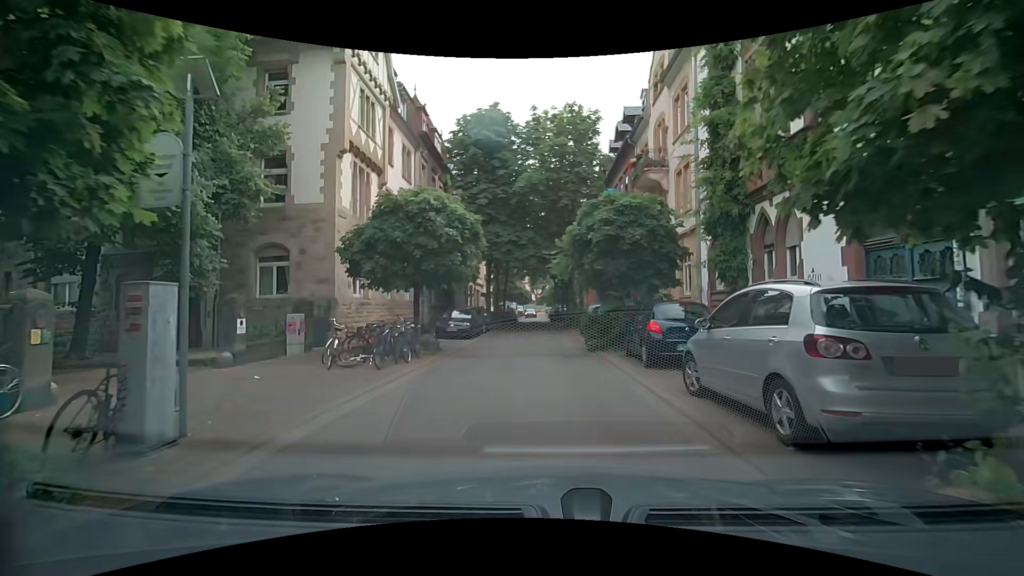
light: Day
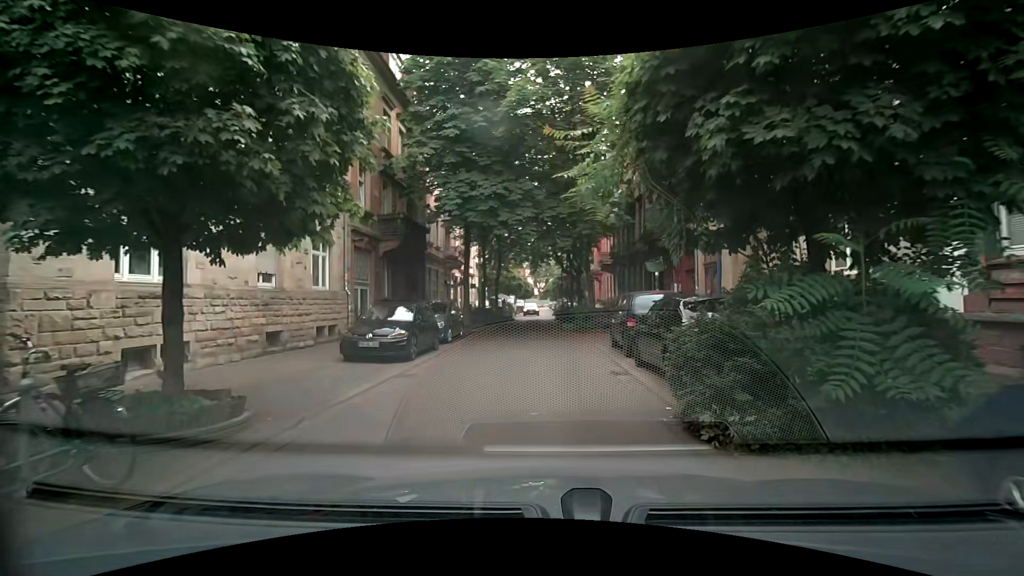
(+0.2, +11.2) m; -1°
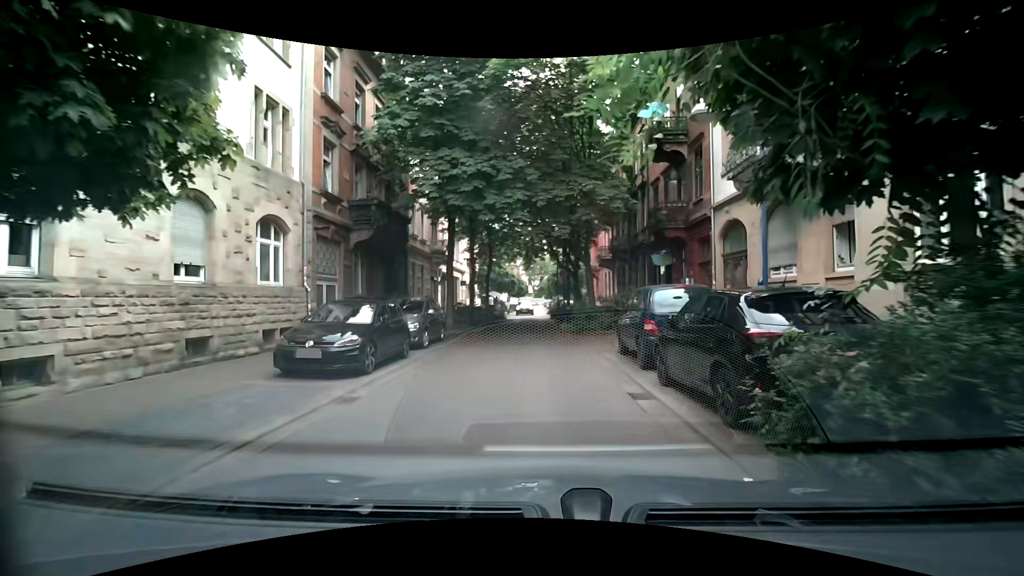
(+0.1, +2.6) m; +3°
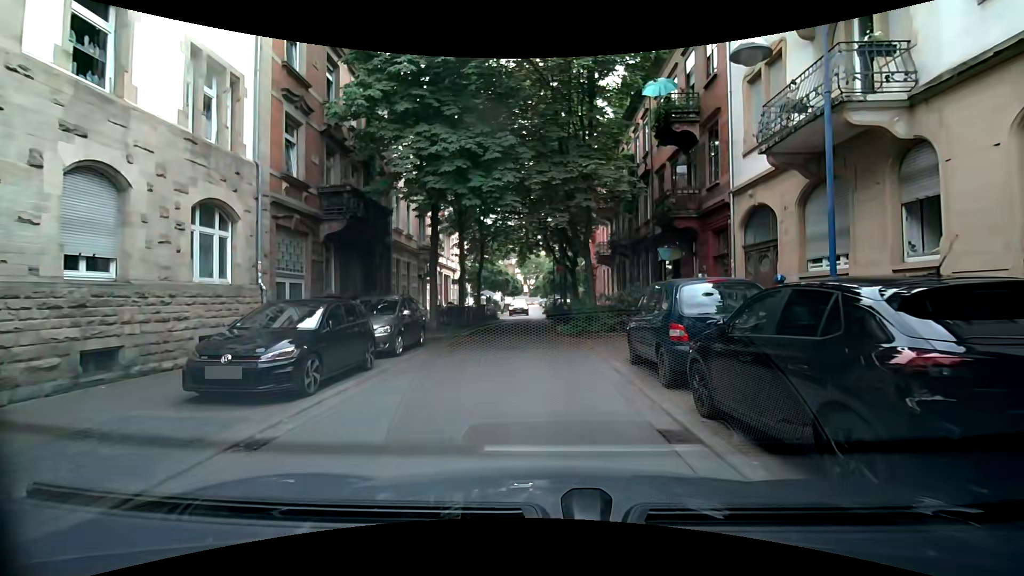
(0.0, +2.1) m; 0°
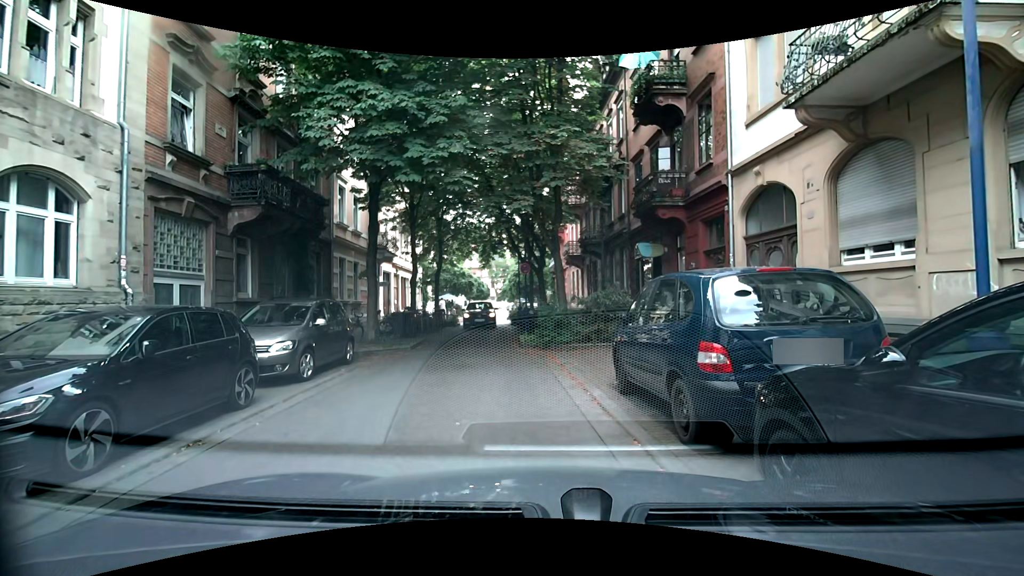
(+0.2, +2.8) m; +6°
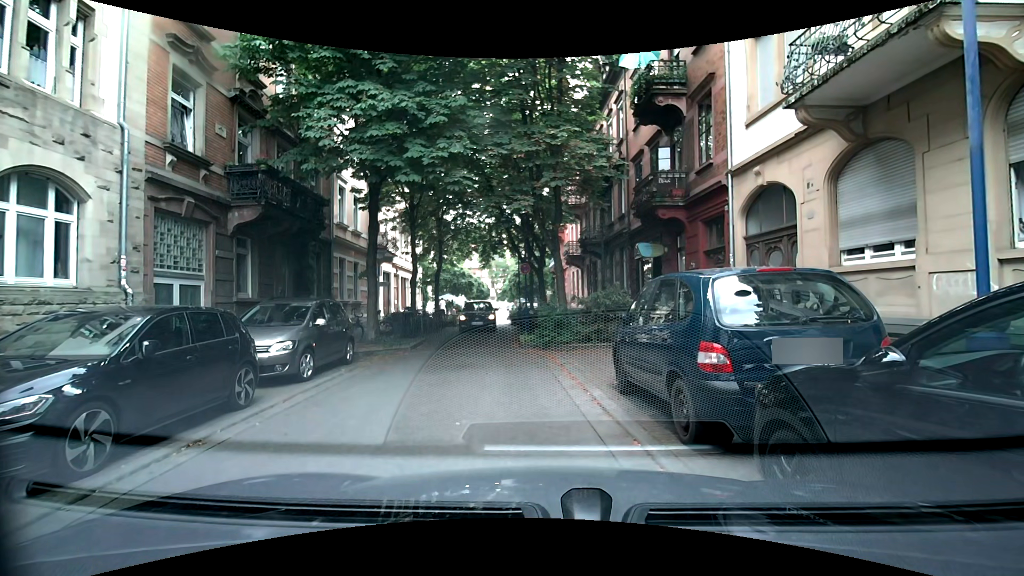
(0.0, 0.0) m; 0°
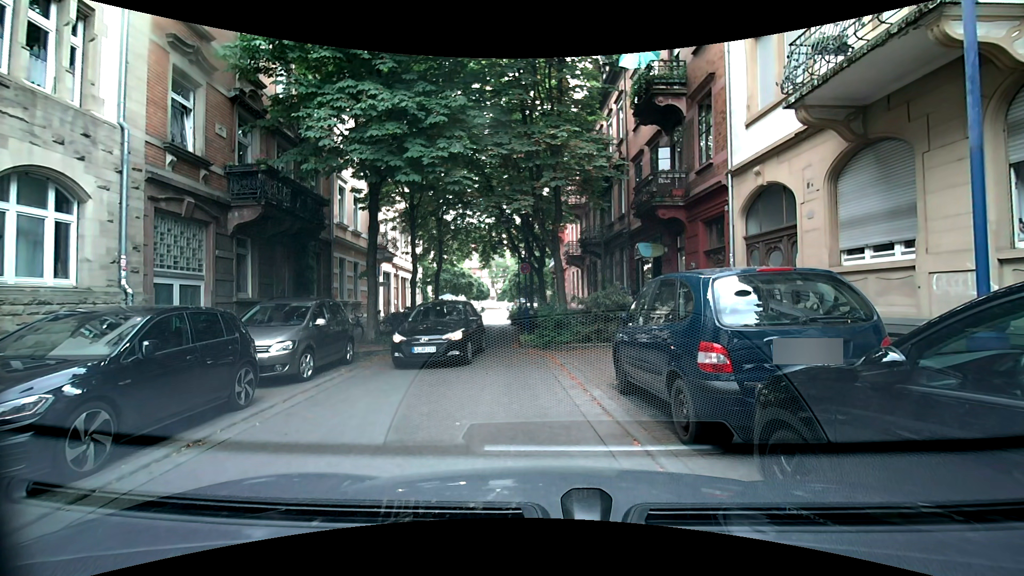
(0.0, 0.0) m; 0°
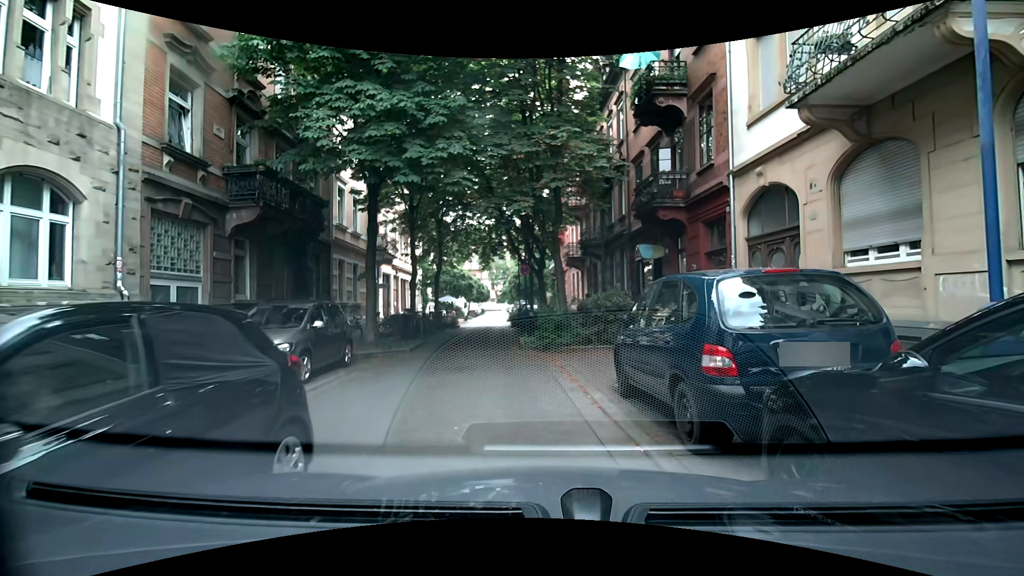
(0.0, +0.1) m; 0°
